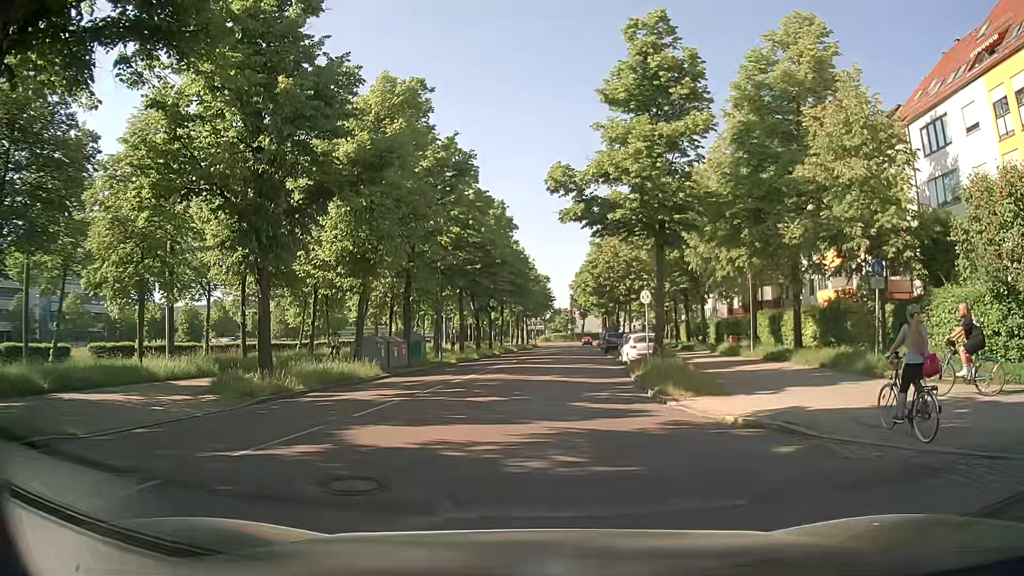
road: residential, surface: asphalt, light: Day
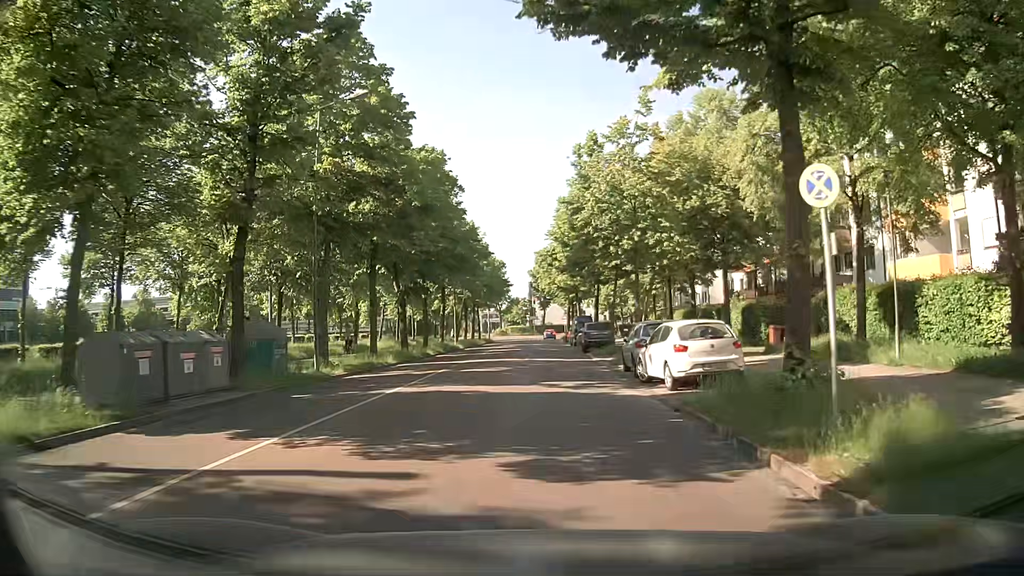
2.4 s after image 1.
(+0.5, +16.9) m; +4°
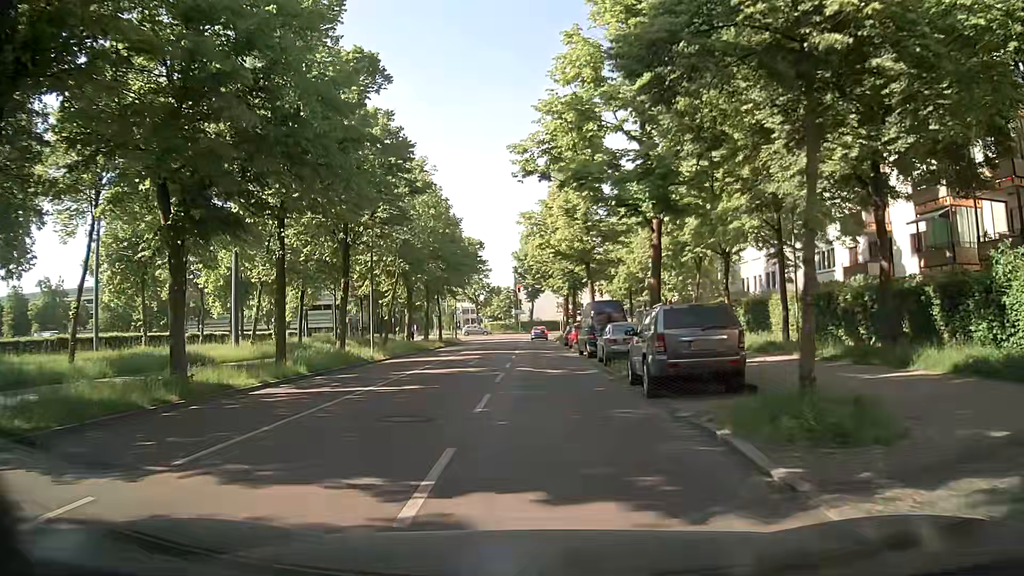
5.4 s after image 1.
(+0.3, +26.1) m; -1°
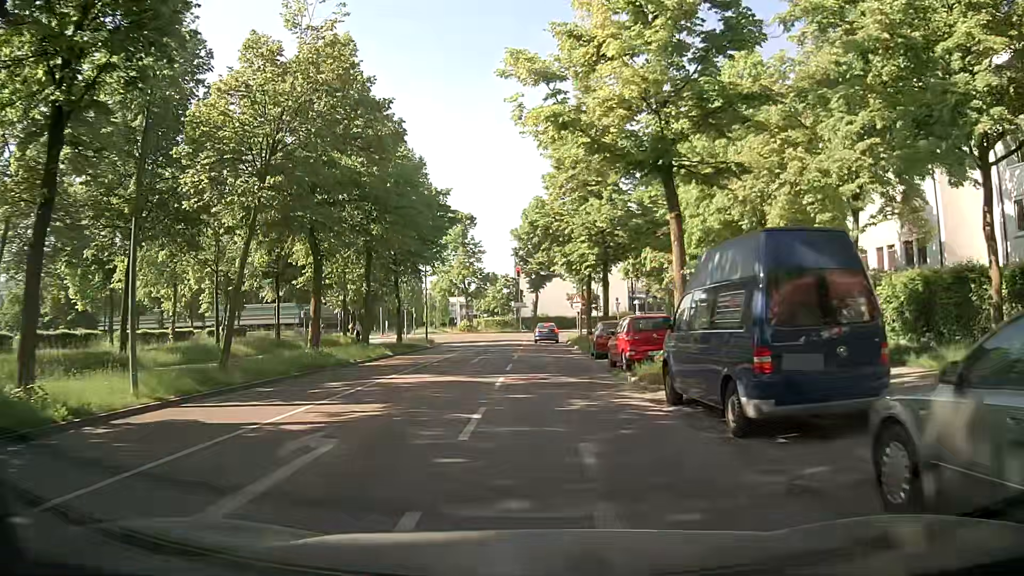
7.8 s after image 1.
(+0.4, +20.8) m; 0°
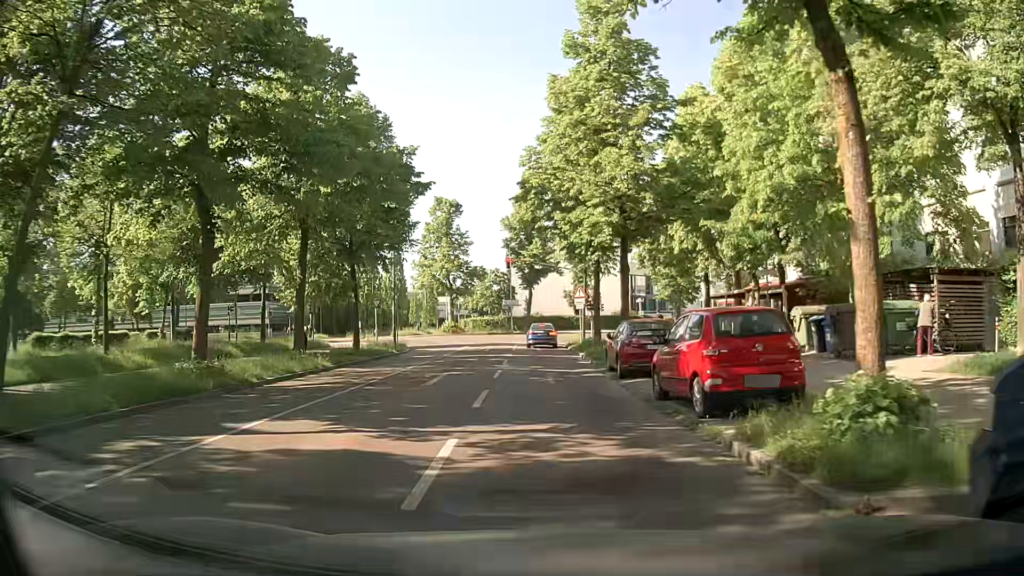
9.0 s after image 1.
(+0.1, +8.8) m; 0°
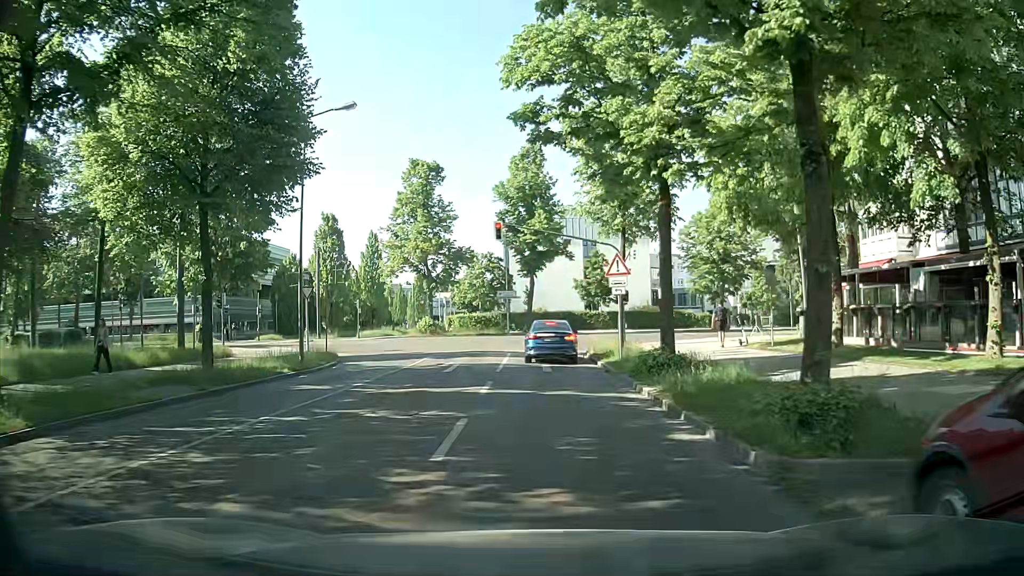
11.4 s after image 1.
(+0.2, +16.2) m; +1°
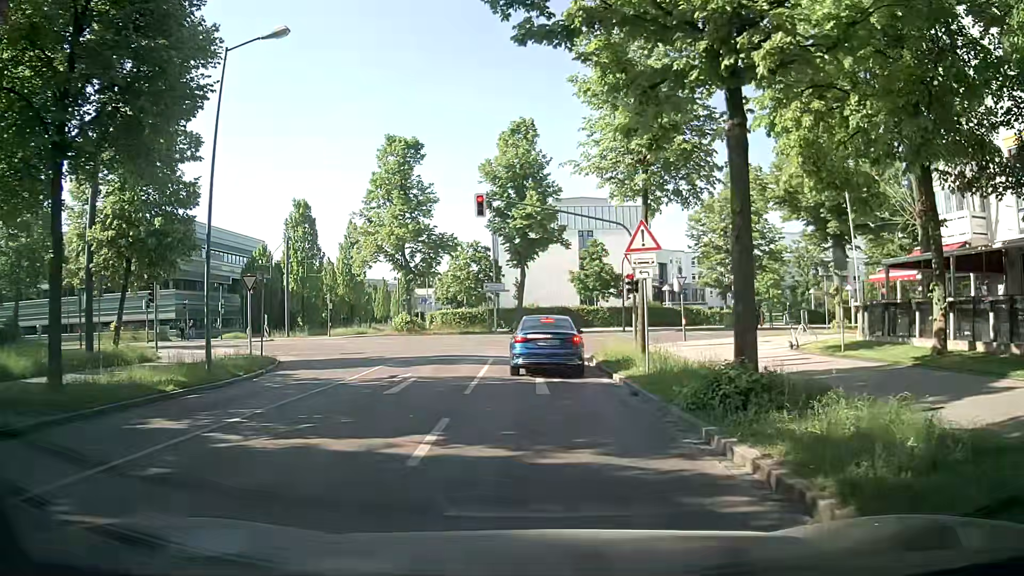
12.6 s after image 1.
(0.0, +6.3) m; -2°
